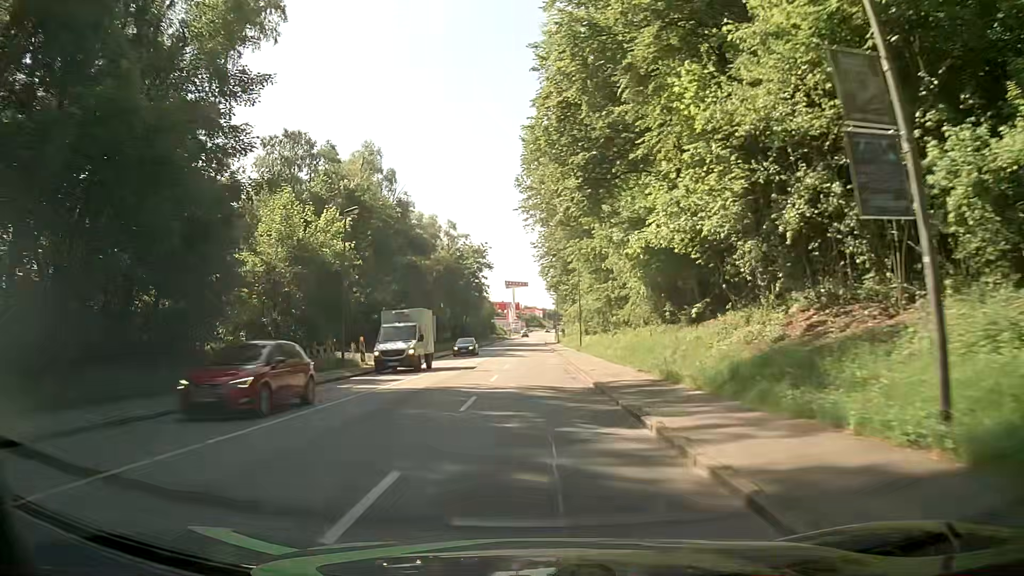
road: tertiary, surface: asphalt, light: Day
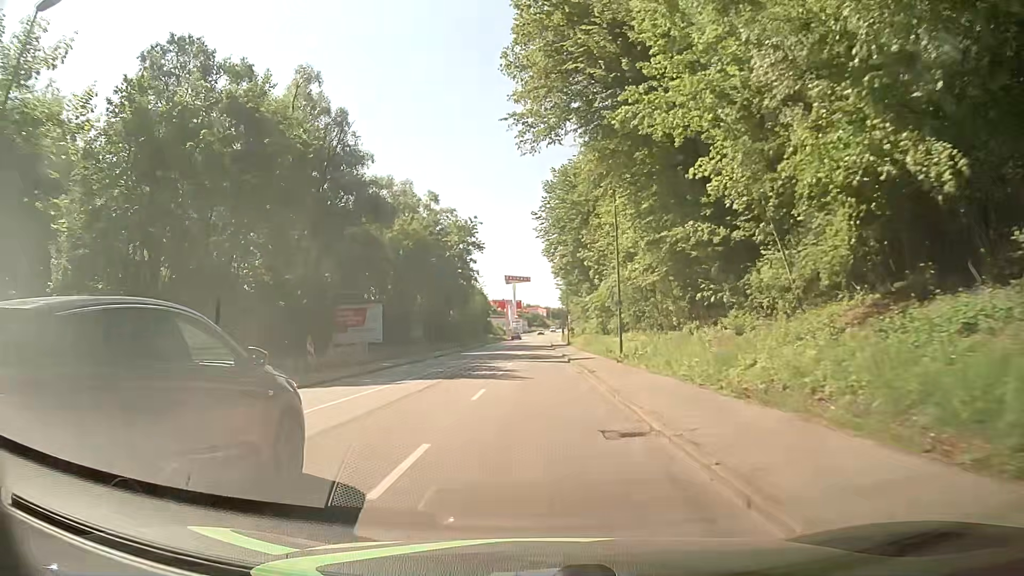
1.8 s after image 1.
(-0.1, +25.1) m; 0°
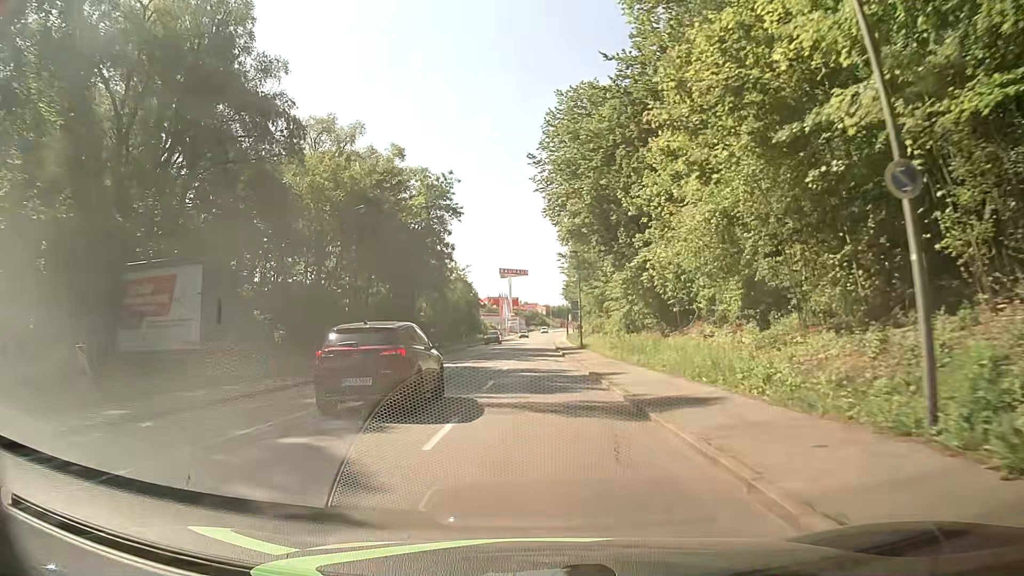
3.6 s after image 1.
(0.0, +24.6) m; +1°
(0, +10) (0, +20) (0, +30) (0, +40) (0, +50) (0, +60) (0, +70) (0, +80) (0, +90) (0, +100) m
